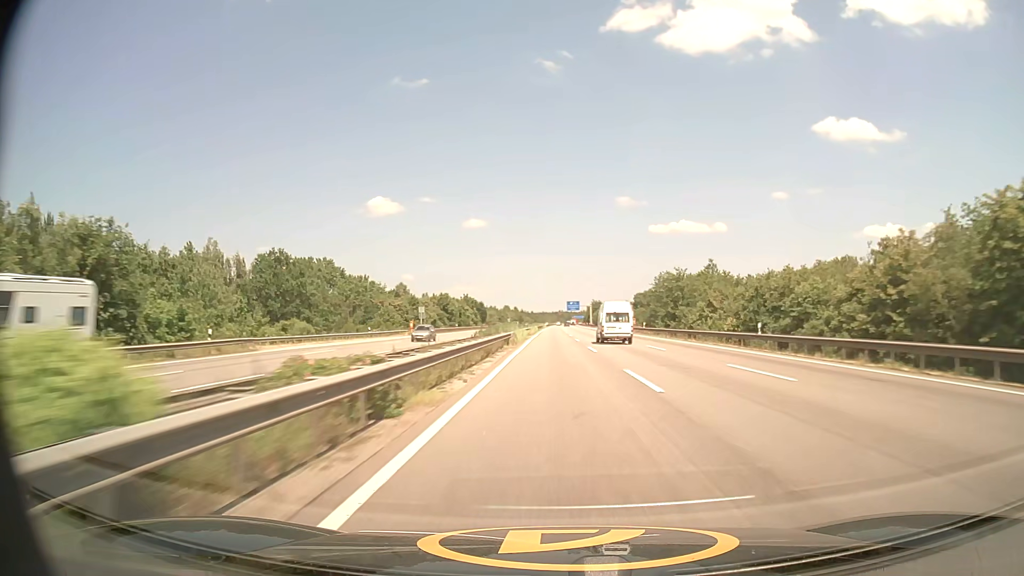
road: motorway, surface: asphalt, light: Day
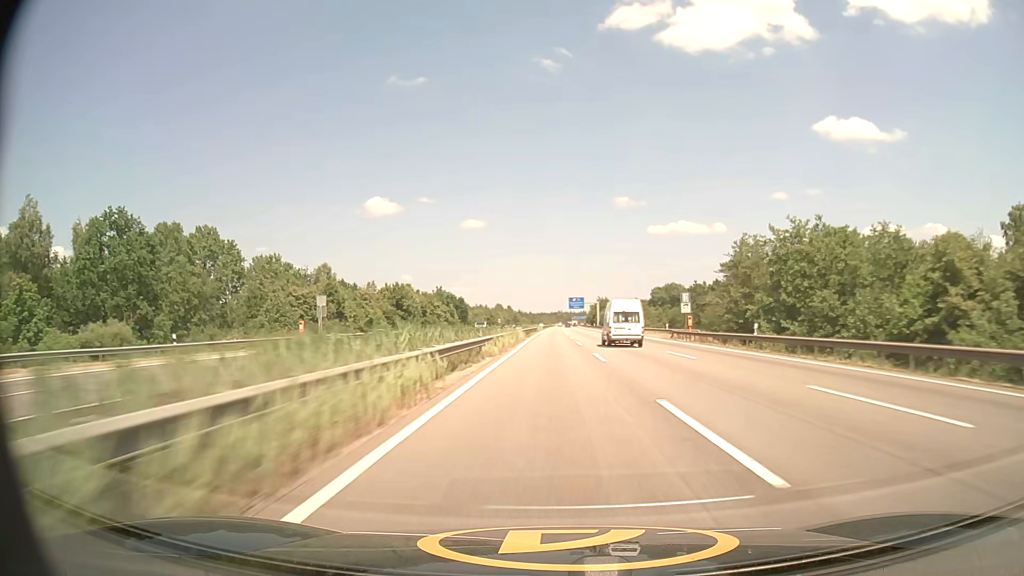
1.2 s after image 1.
(+0.1, +43.7) m; 0°
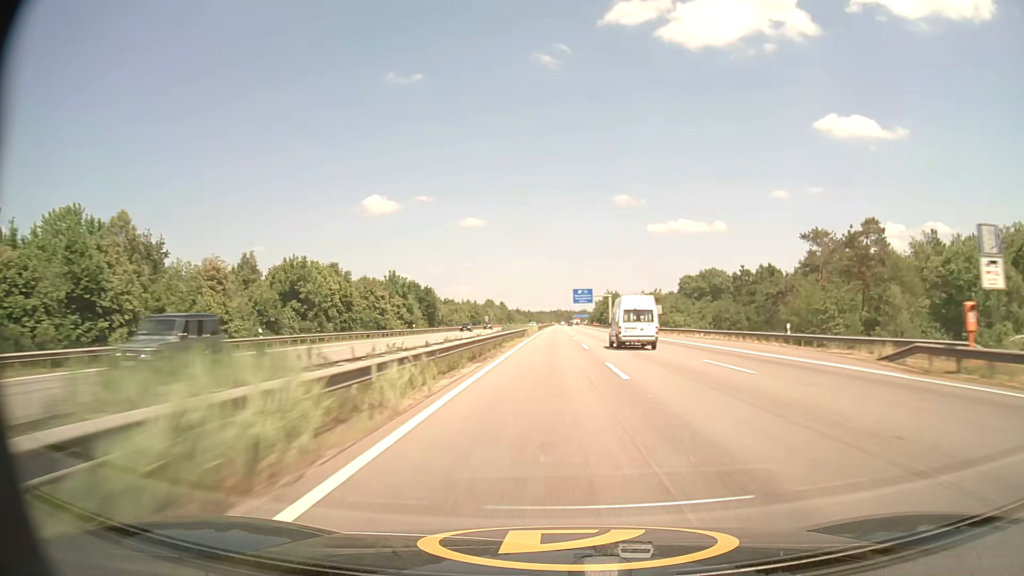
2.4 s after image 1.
(0.0, +43.7) m; 0°
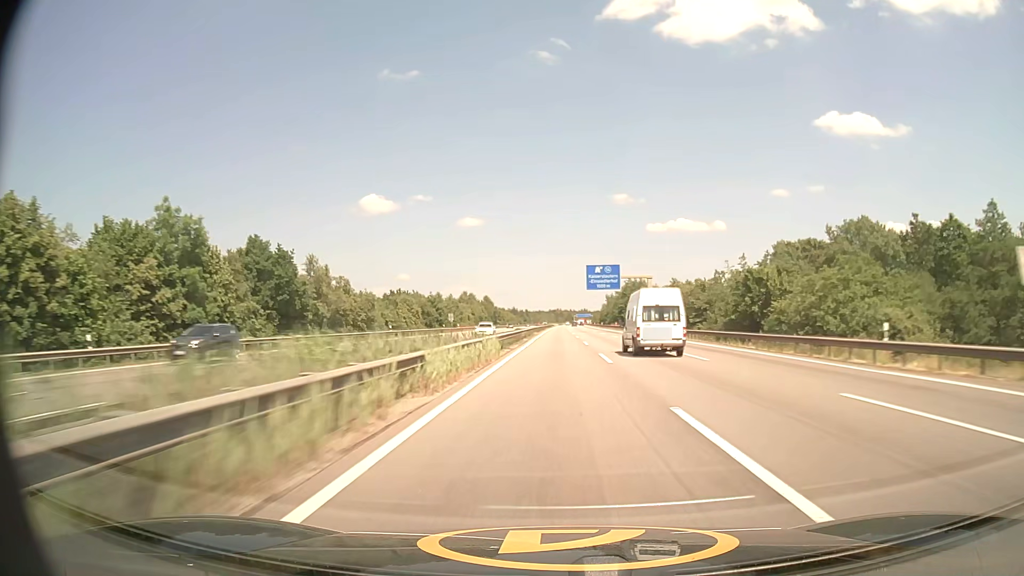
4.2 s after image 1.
(+0.1, +65.6) m; 0°
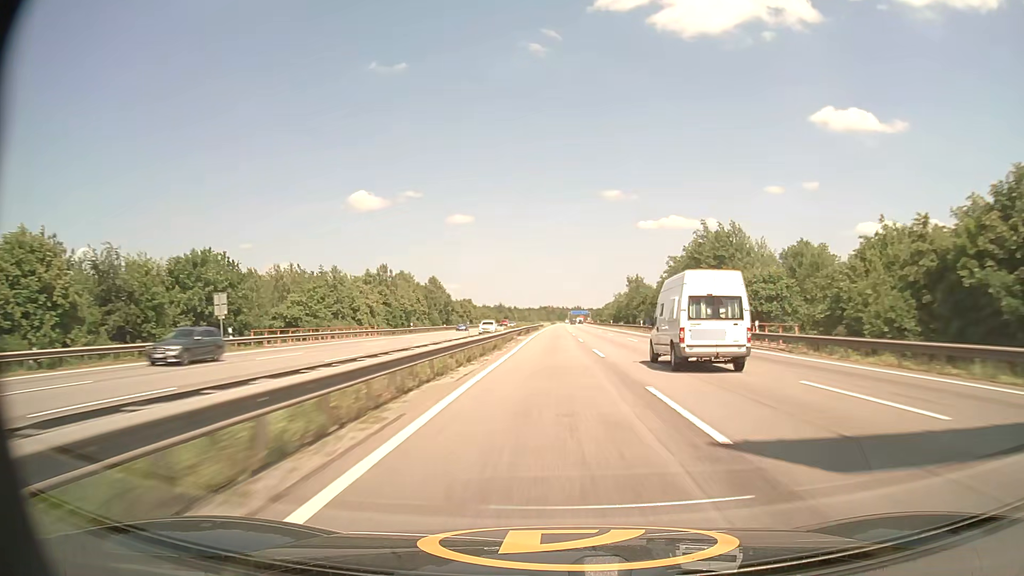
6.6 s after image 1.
(+0.5, +87.2) m; +1°
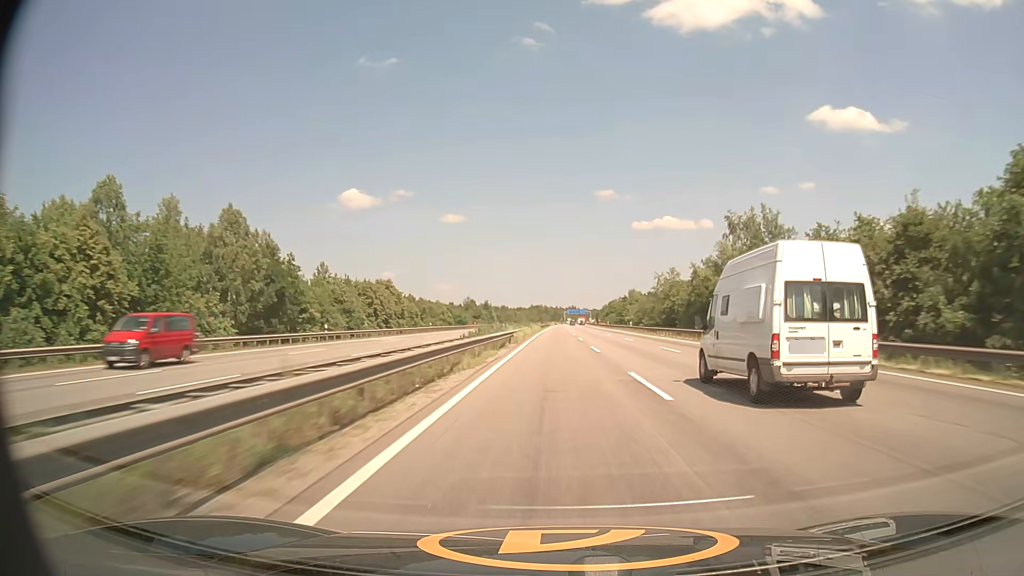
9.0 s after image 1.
(+0.3, +86.0) m; 0°
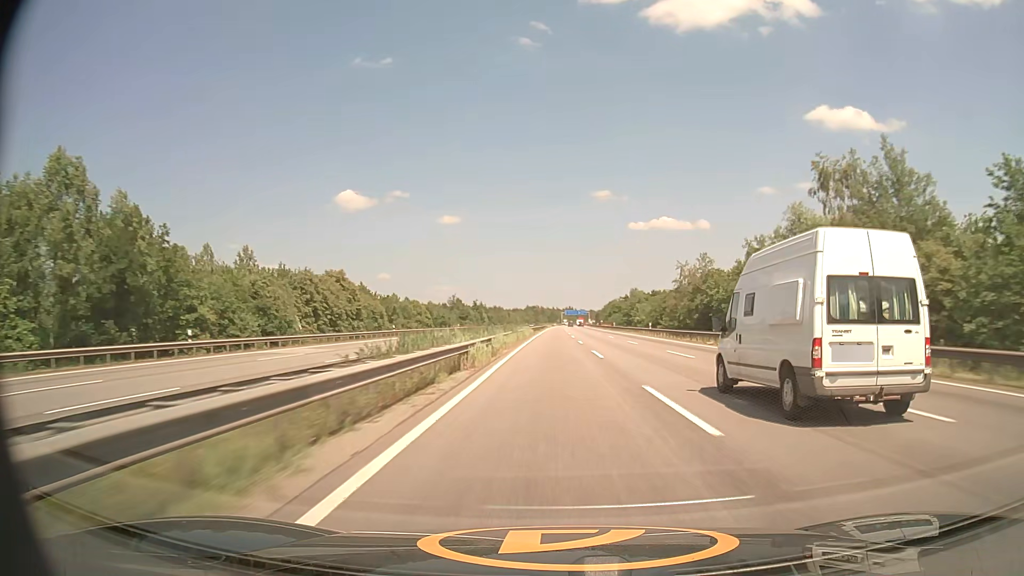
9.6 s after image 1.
(+0.1, +21.5) m; 0°
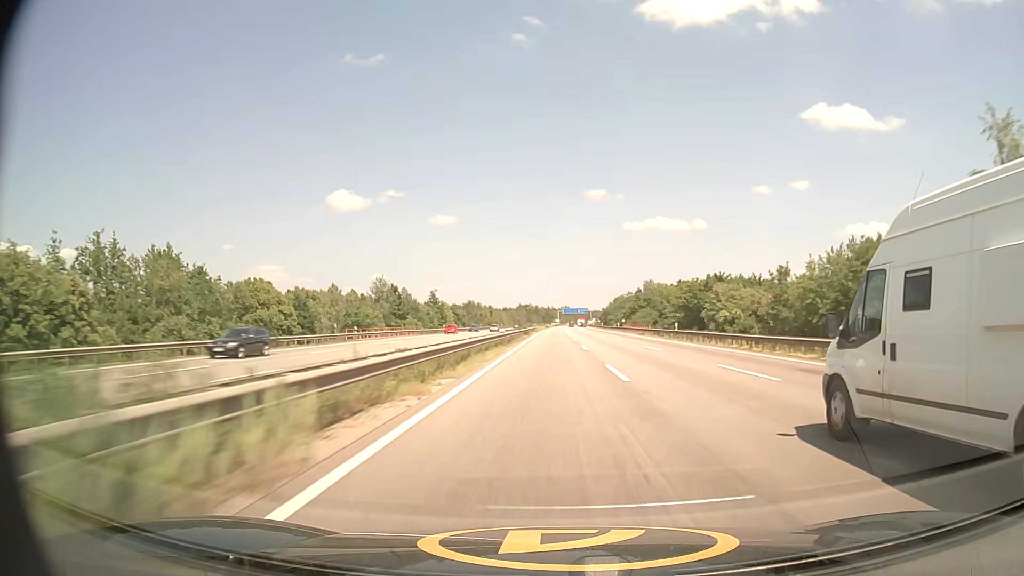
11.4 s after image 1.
(+0.4, +64.6) m; +1°
(0, +10) (0, +20) (0, +30) (0, +40) (0, +50) (0, +60) (0, +70) (0, +80) (0, +90) (0, +100) m
